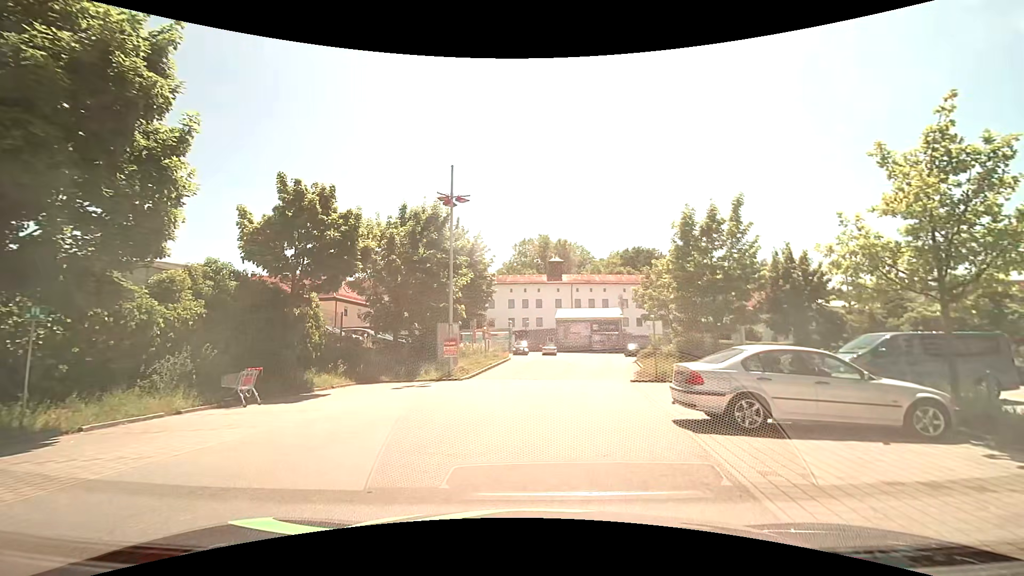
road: service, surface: paving_stones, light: Day
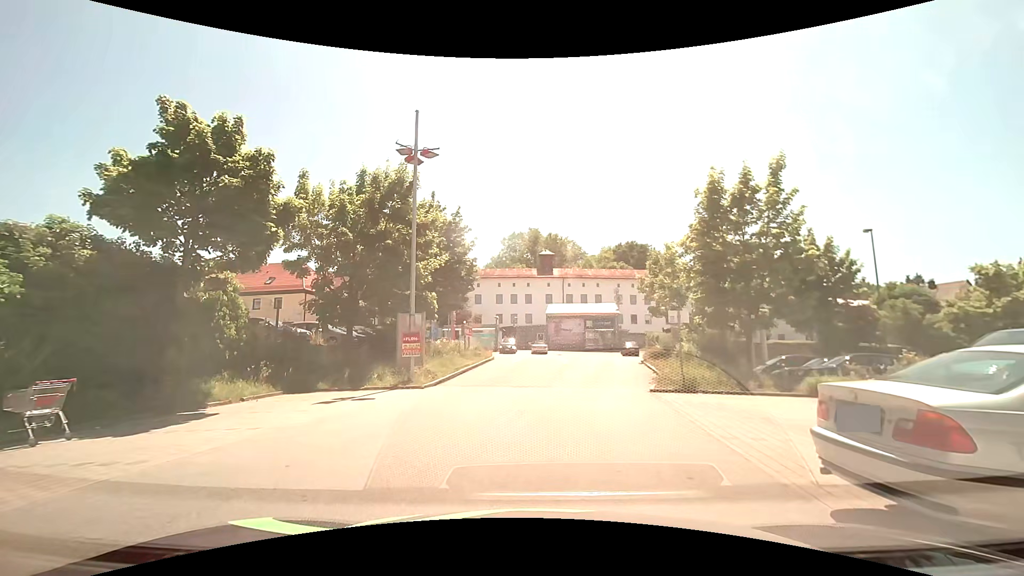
(+0.1, +5.4) m; +1°
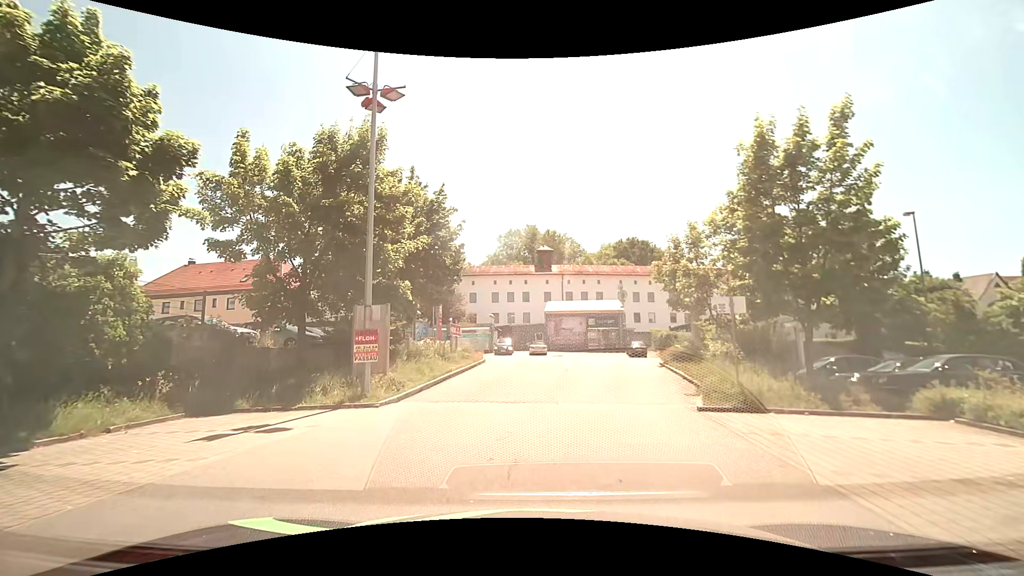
(0.0, +4.6) m; 0°
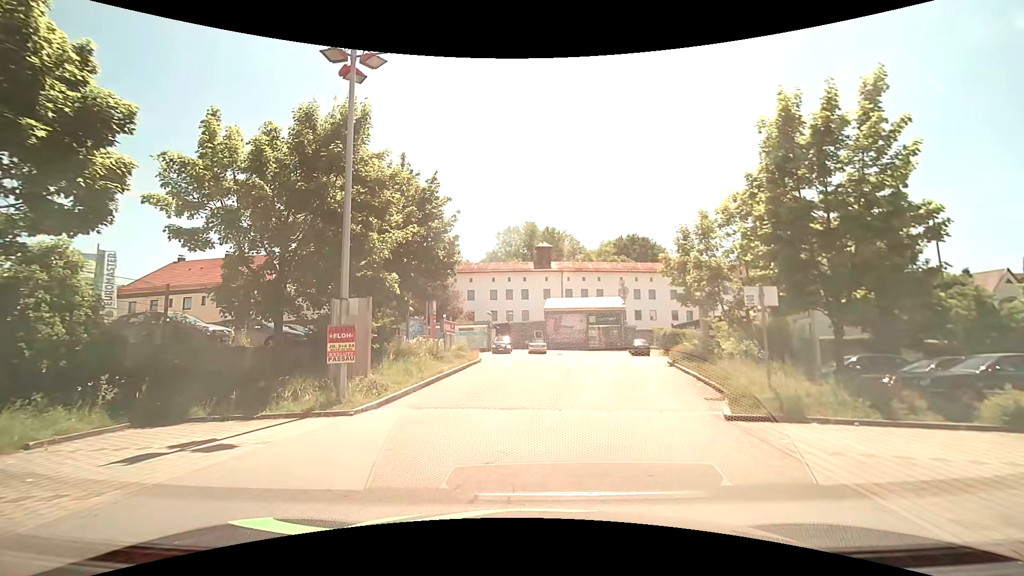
(0.0, +1.6) m; -1°
